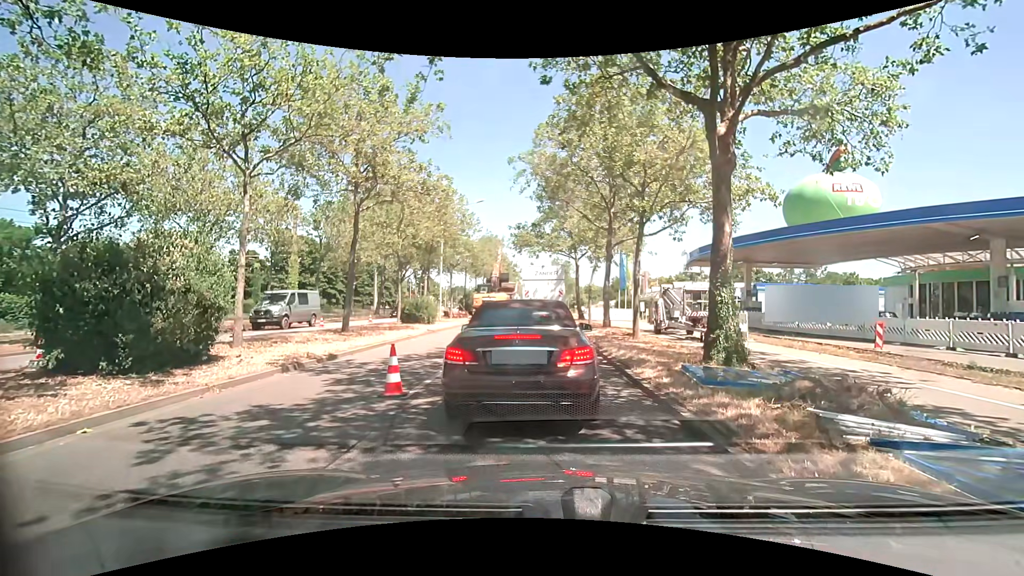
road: primary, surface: asphalt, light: Day
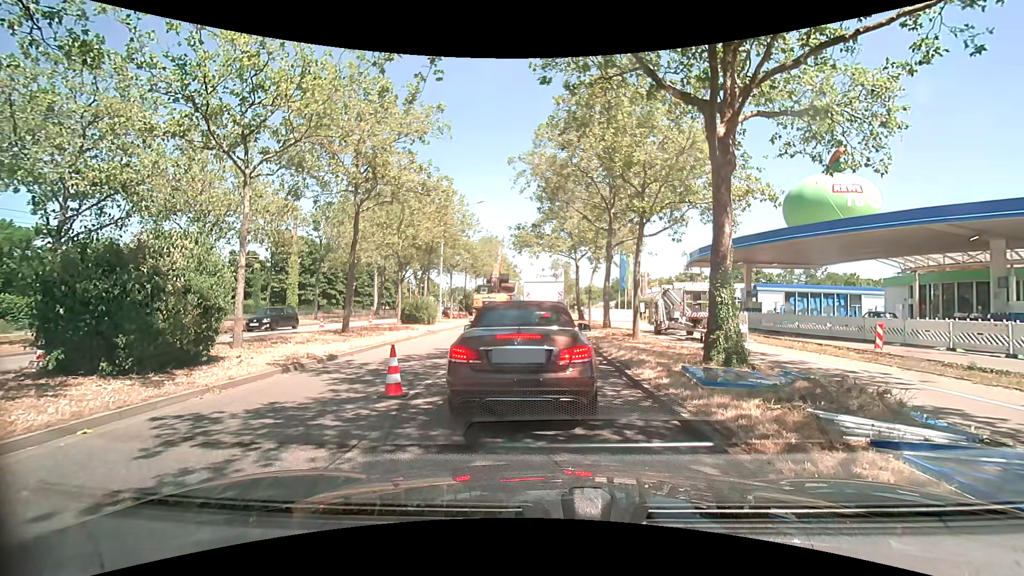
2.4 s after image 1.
(0.0, +0.1) m; 0°
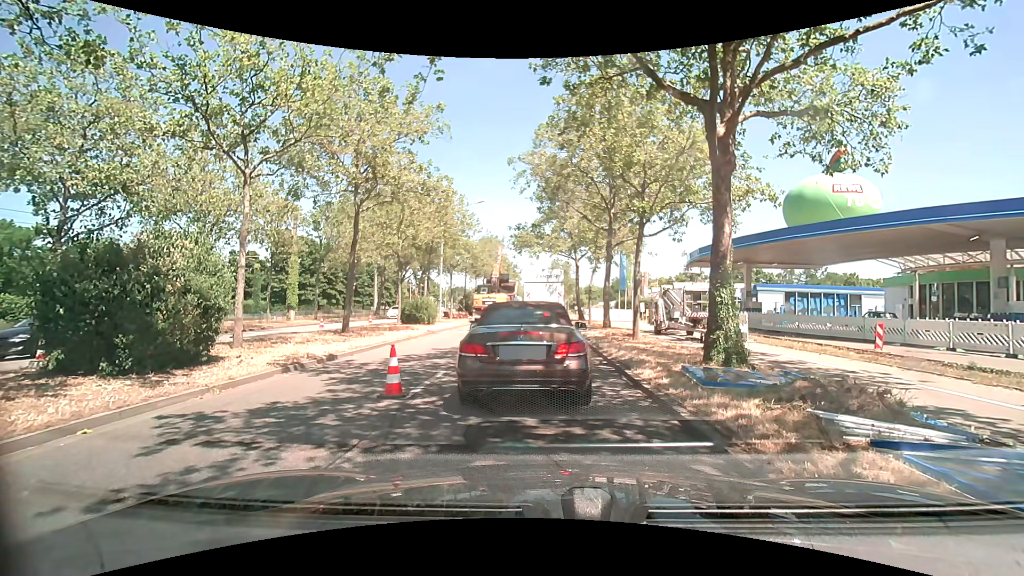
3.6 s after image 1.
(0.0, 0.0) m; 0°
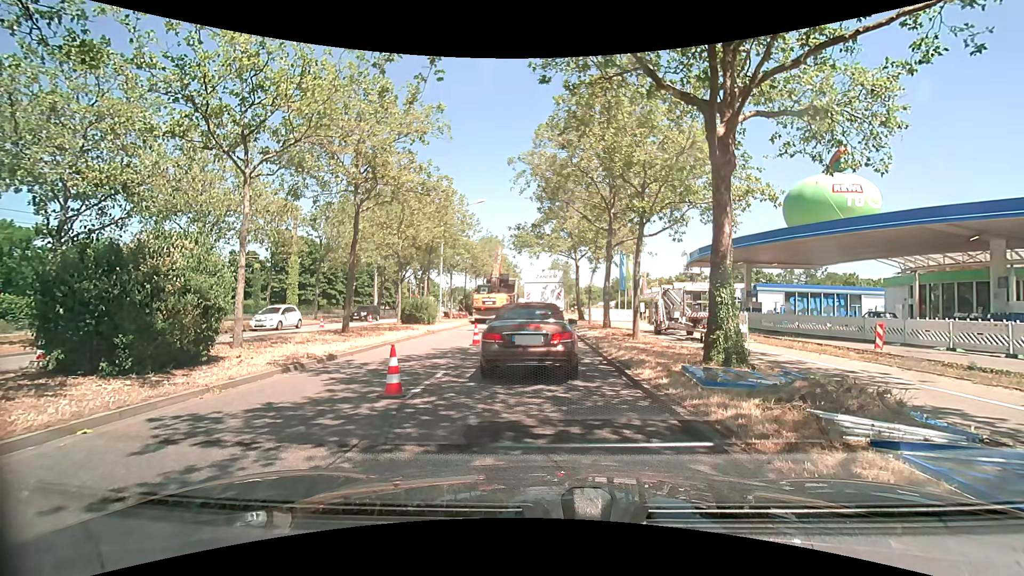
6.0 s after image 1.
(0.0, 0.0) m; 0°
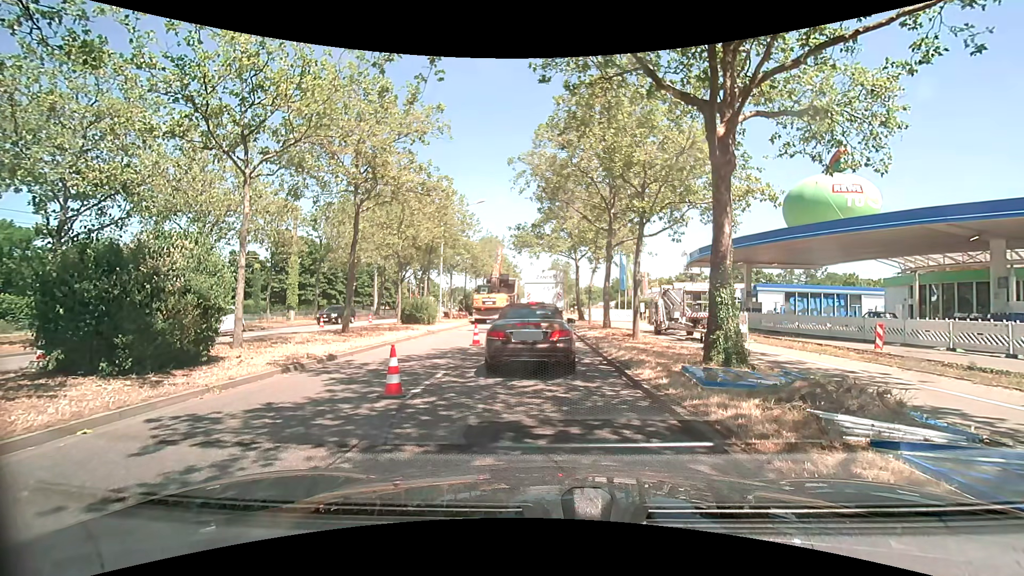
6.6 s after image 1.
(0.0, 0.0) m; 0°
